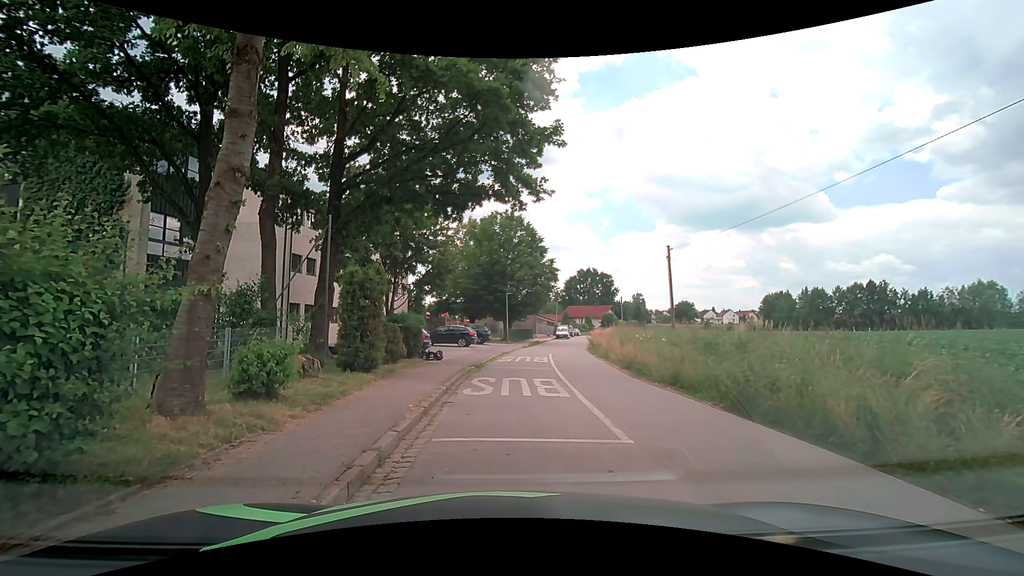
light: Day
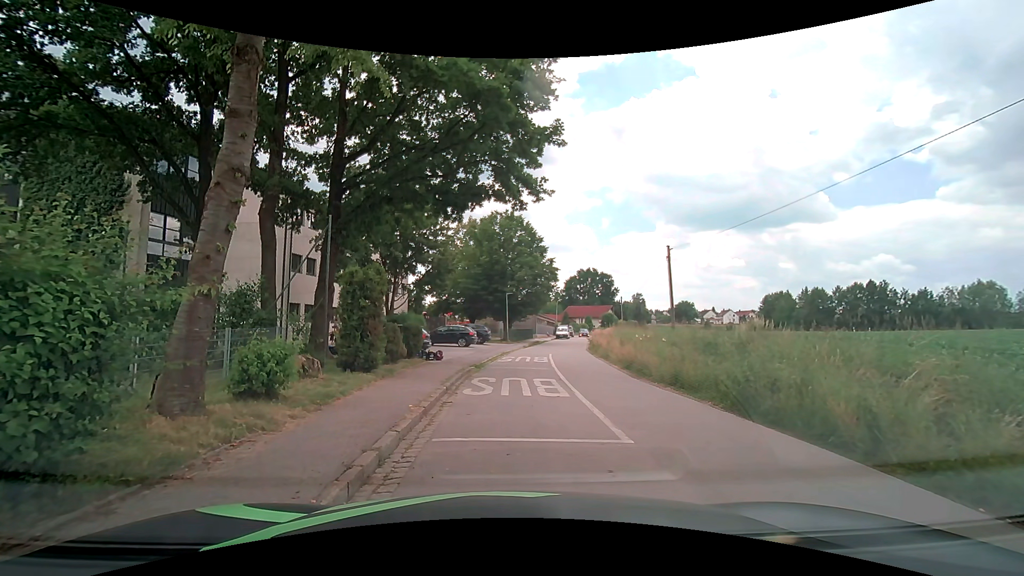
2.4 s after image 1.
(0.0, 0.0) m; 0°
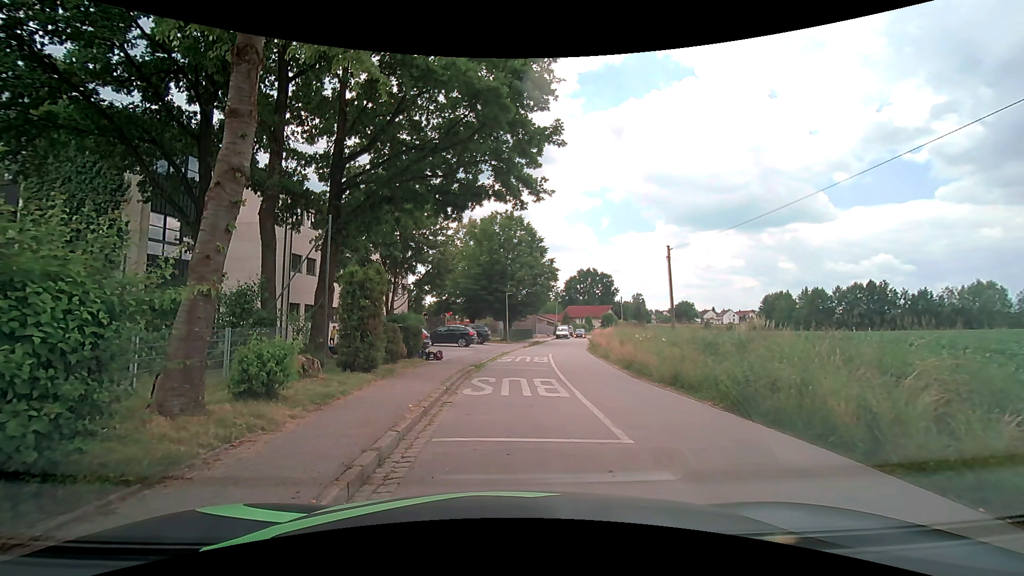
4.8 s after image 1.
(0.0, 0.0) m; 0°
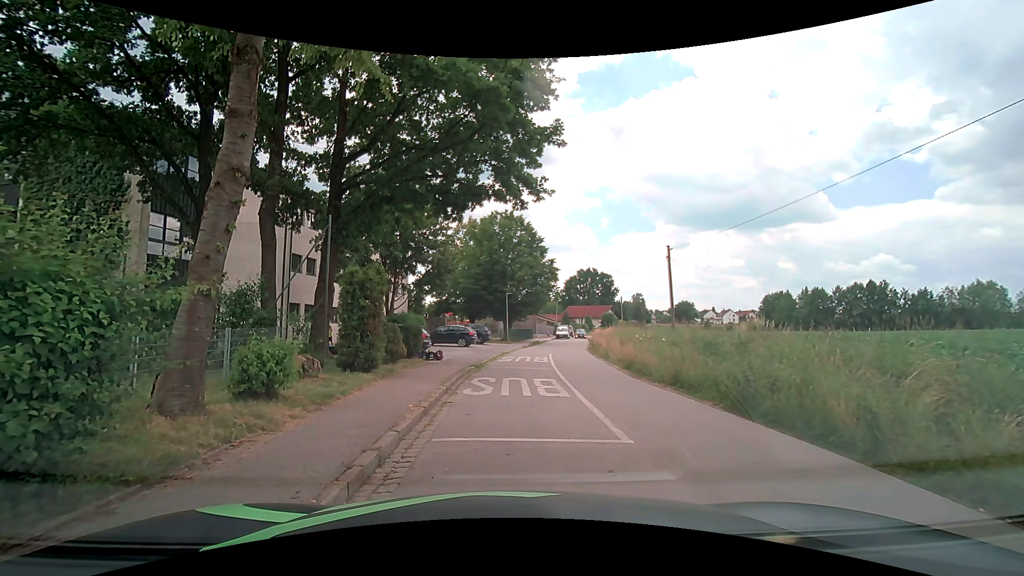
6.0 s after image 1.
(0.0, 0.0) m; 0°
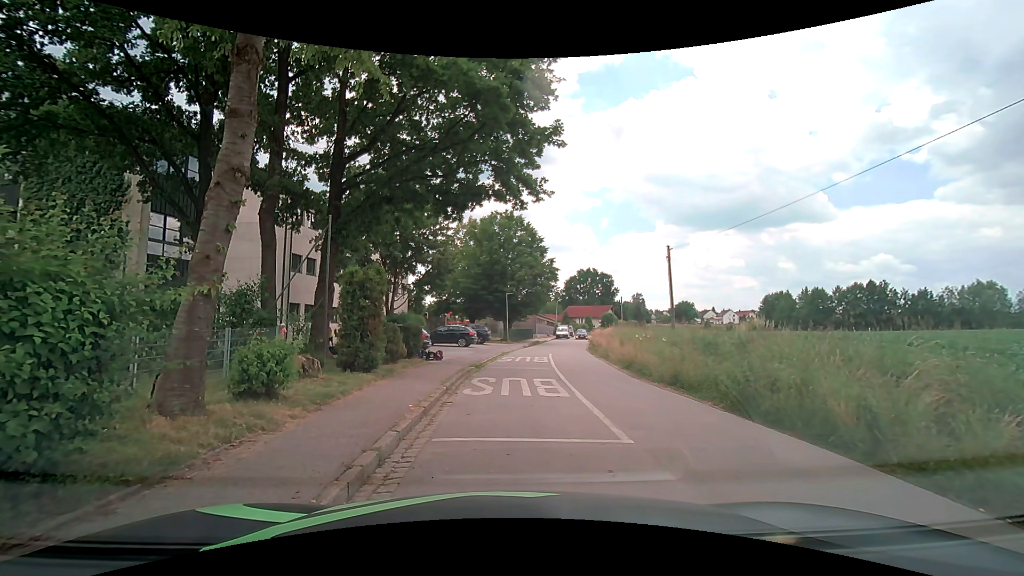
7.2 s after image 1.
(0.0, 0.0) m; 0°
